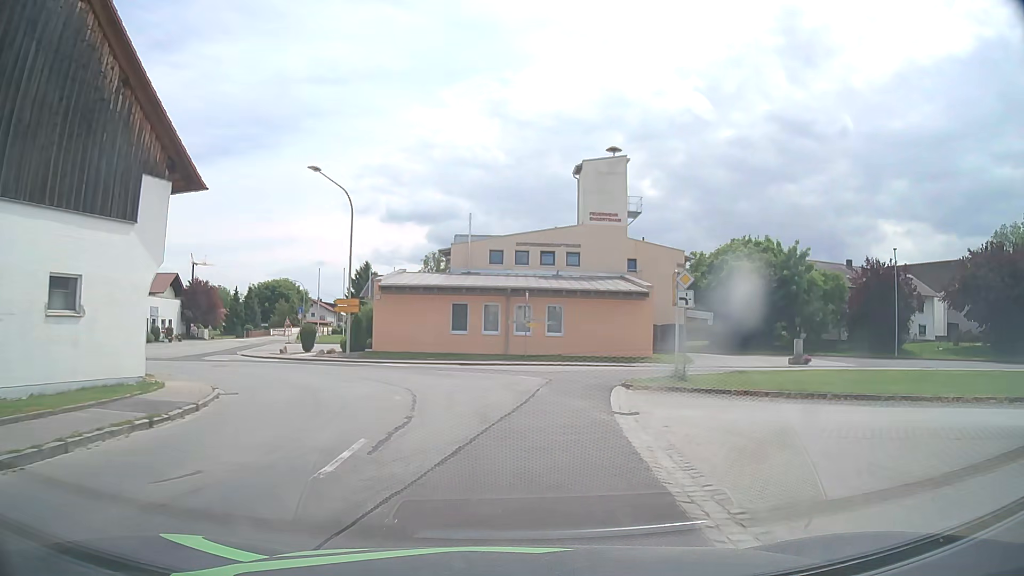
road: tertiary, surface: asphalt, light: Day
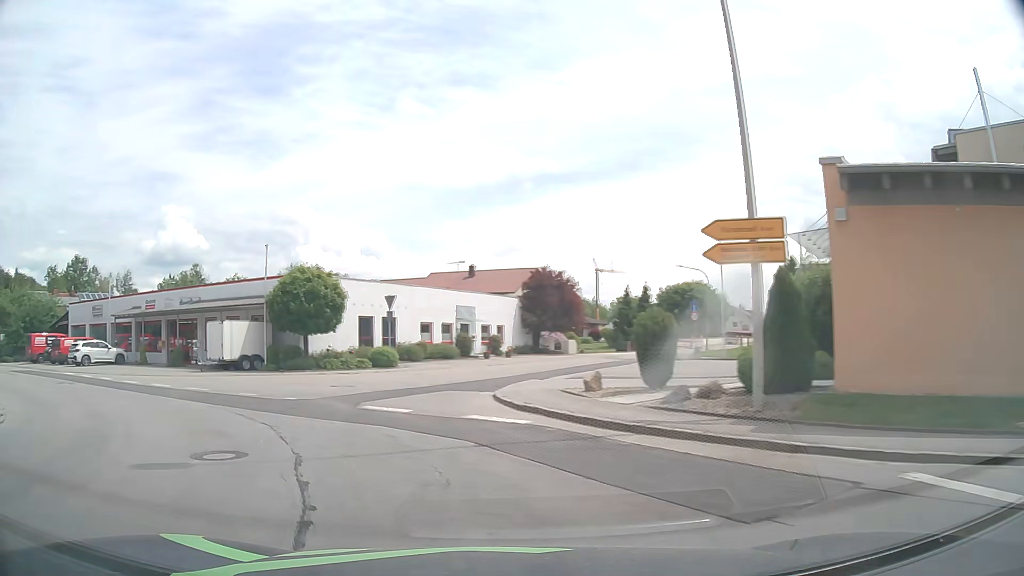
(-4.1, +24.3) m; -36°
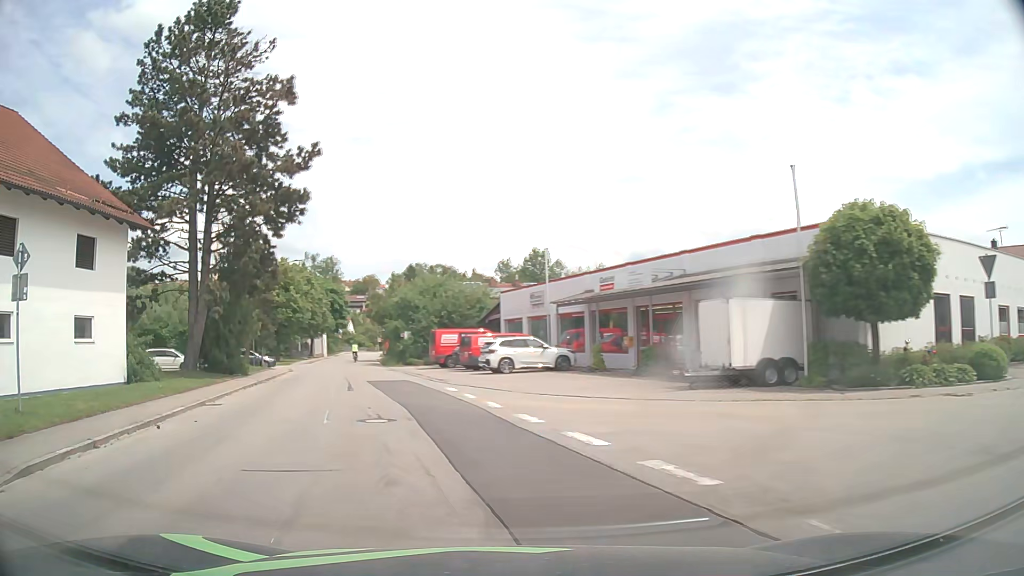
(-5.2, +13.6) m; -41°
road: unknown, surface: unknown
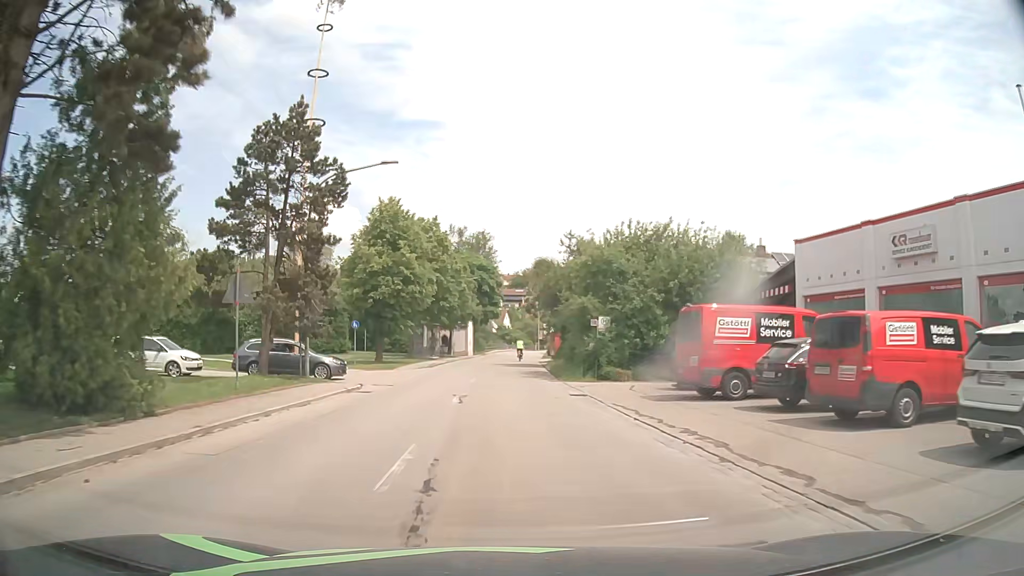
(-4.9, +24.2) m; -14°
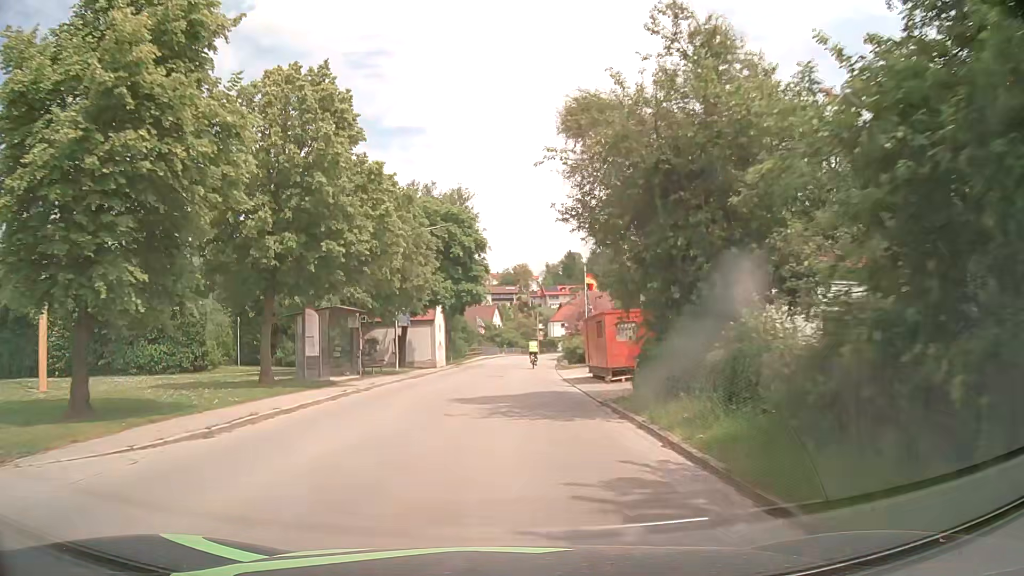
(+0.1, +28.8) m; 0°
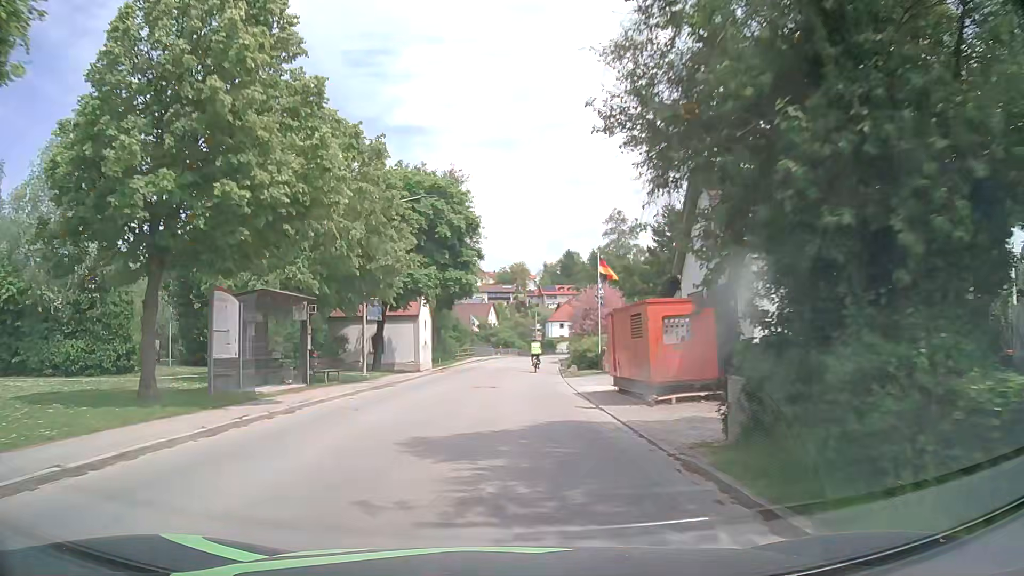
(0.0, +7.1) m; 0°
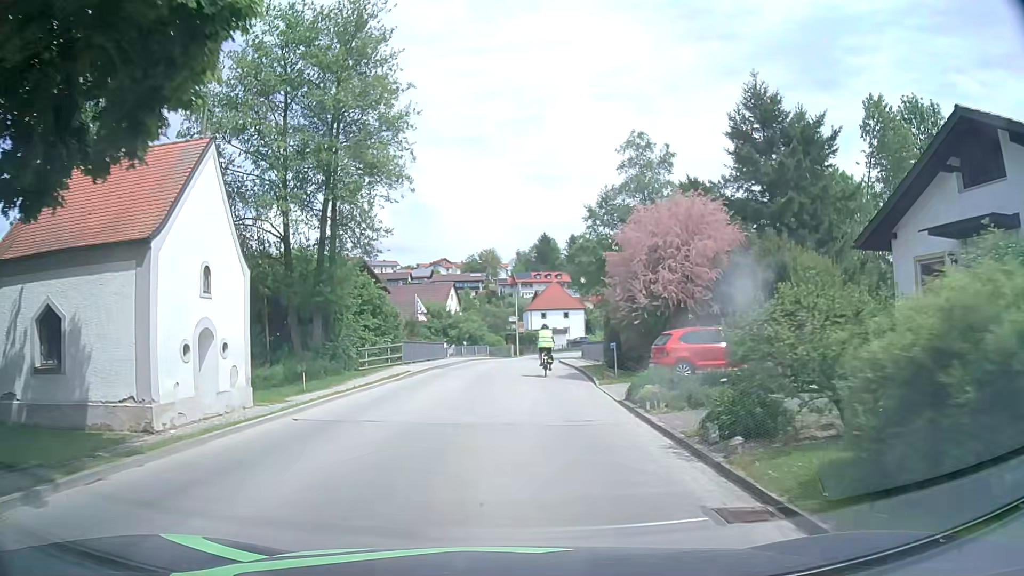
(+0.6, +30.9) m; +3°
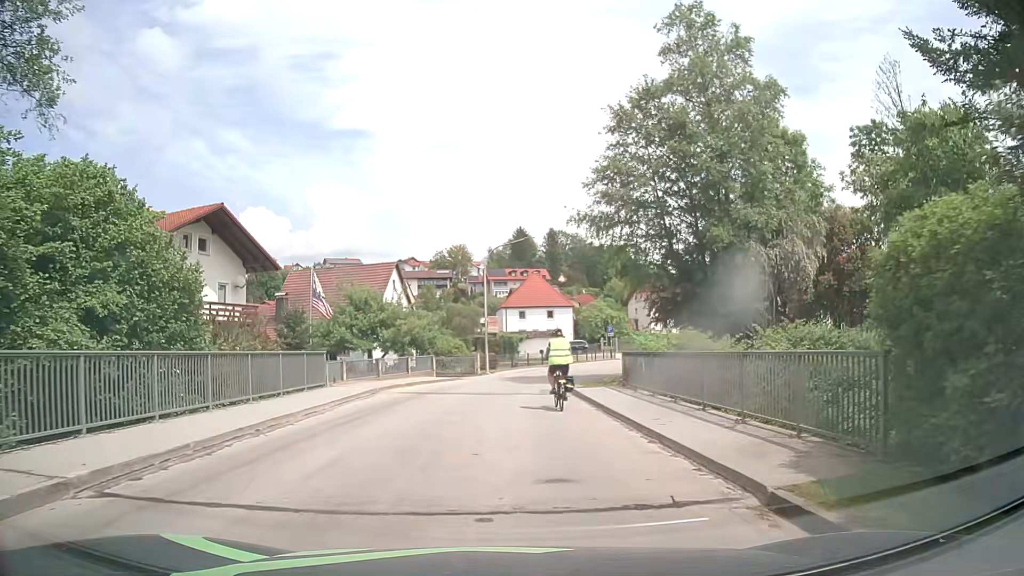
(+0.2, +24.3) m; +2°
(0, +10) (0, +20) (+1, +30) (+3, +40) (+6, +49) (+10, +58) (+15, +67) (+19, +76) (+23, +85) (+27, +95) m
